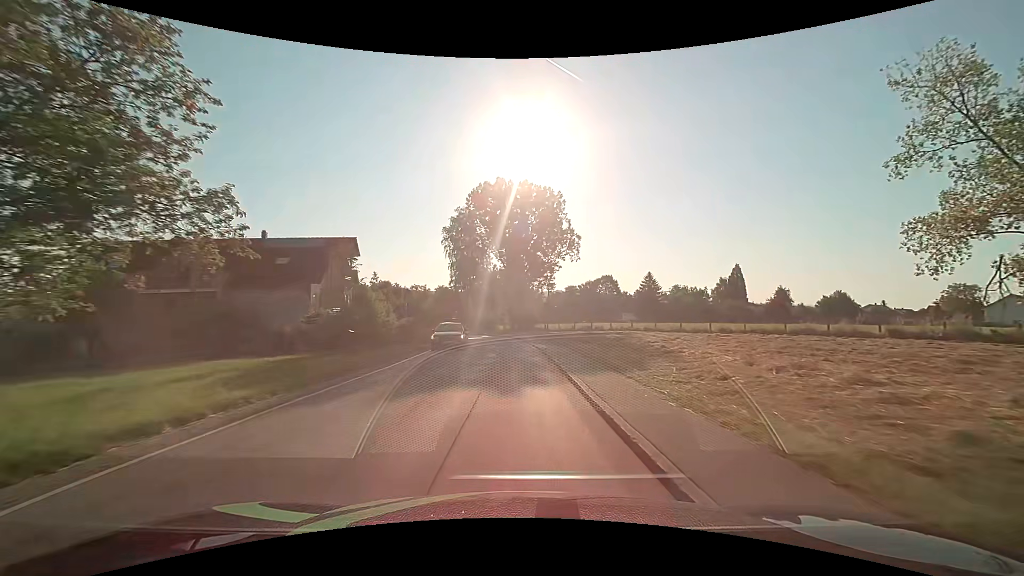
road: secondary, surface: asphalt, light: Day
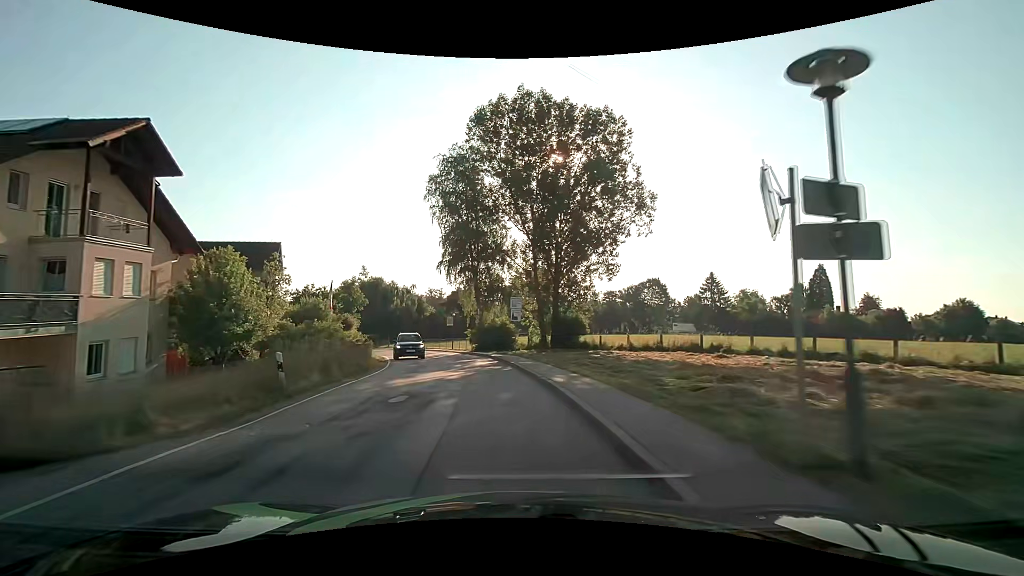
(-0.2, +30.5) m; -3°
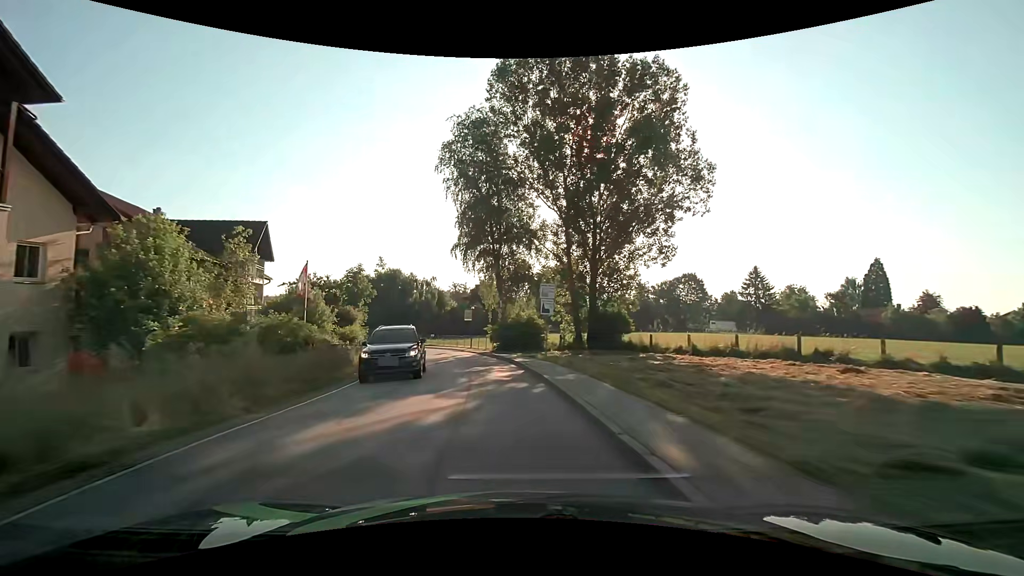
(-0.2, +7.5) m; -3°
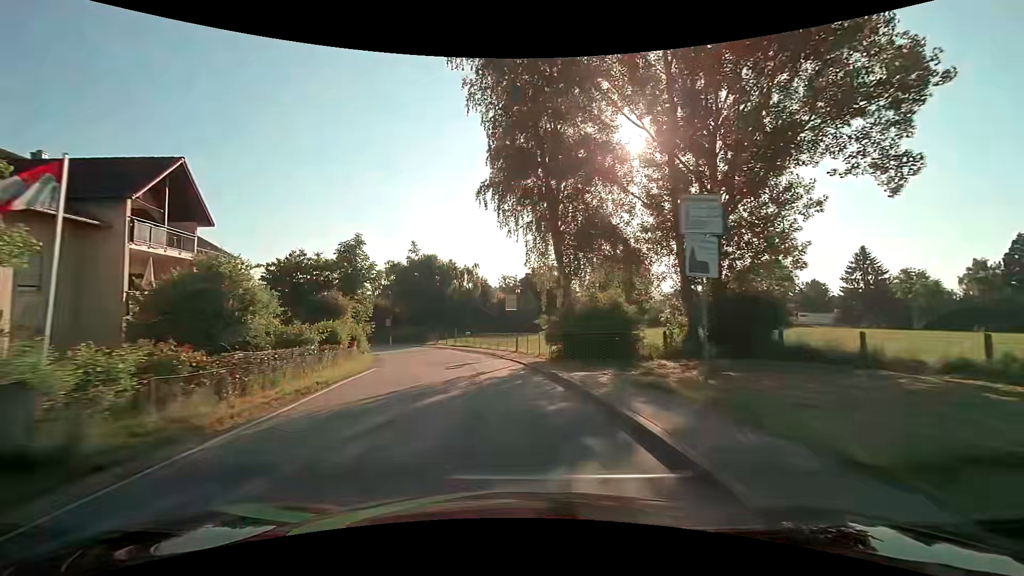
(-0.7, +15.2) m; -6°
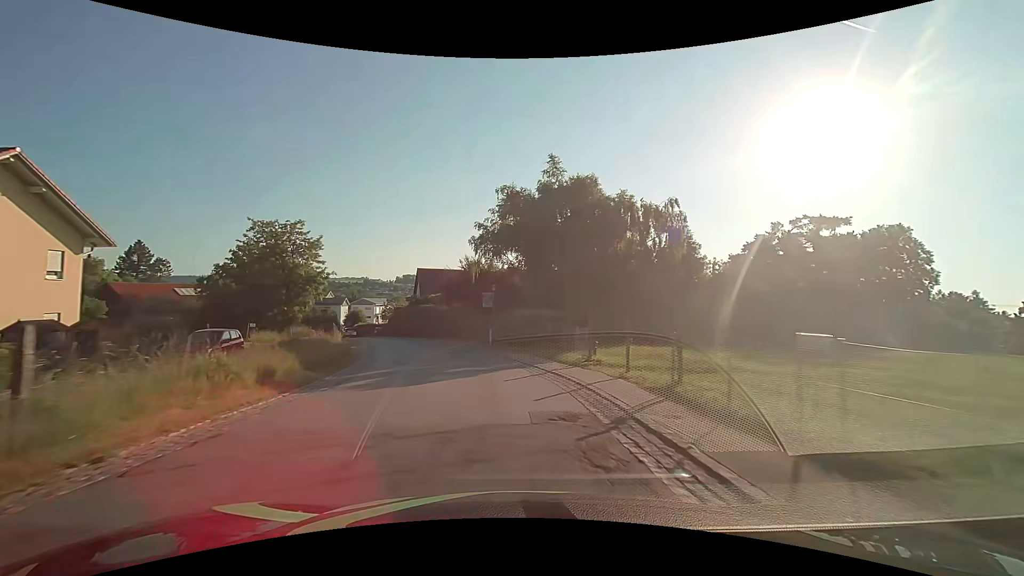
(-5.6, +37.6) m; -17°
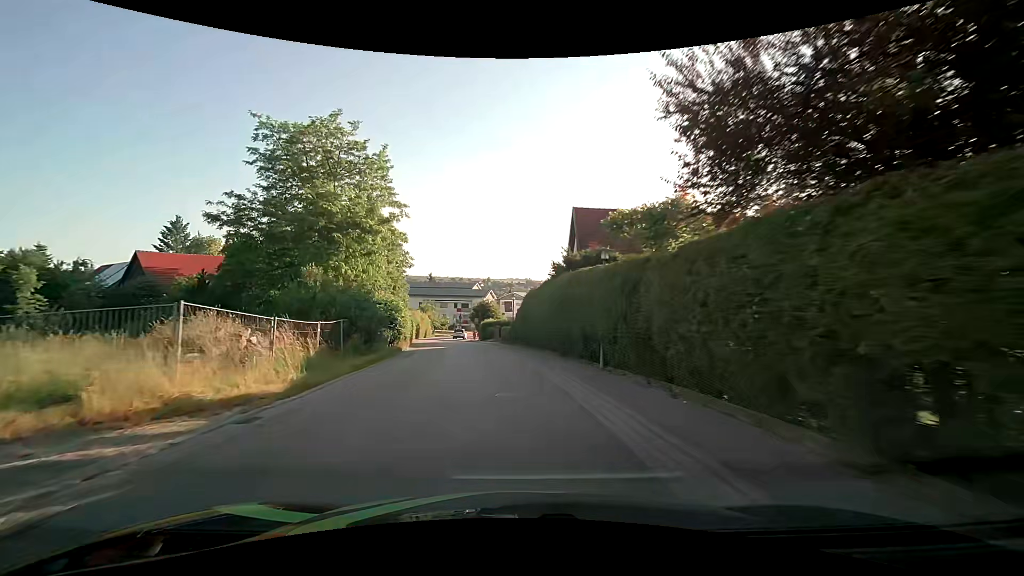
(-6.9, +37.2) m; -19°
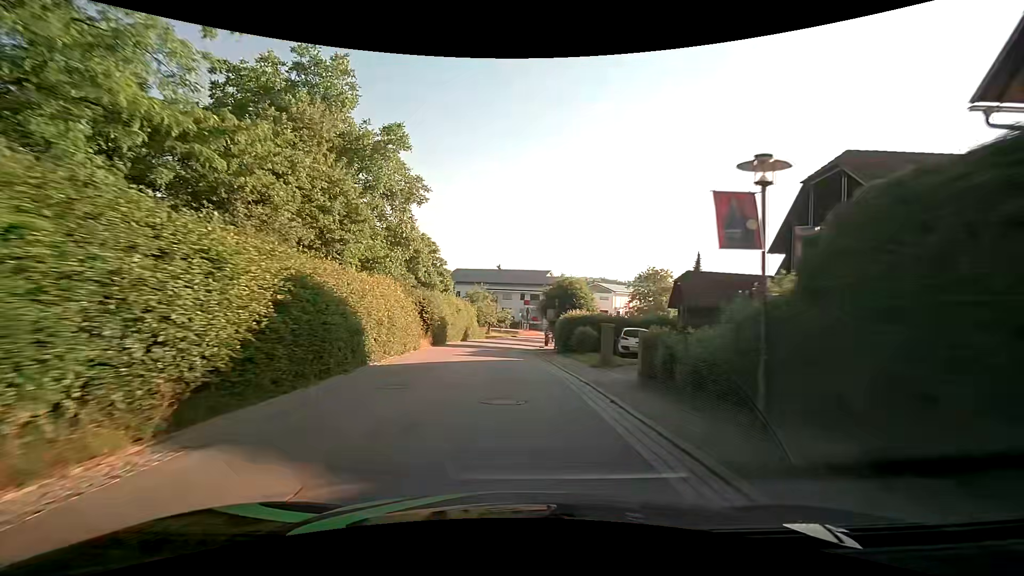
(-2.4, +30.5) m; -8°
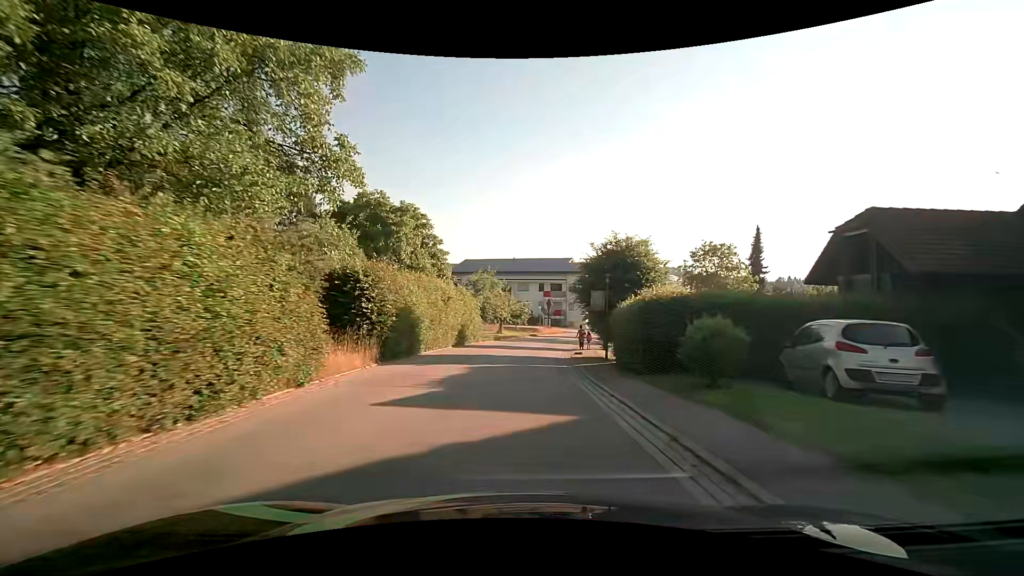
(-0.3, +15.4) m; -2°
(0, +10) (0, +20) (+1, +30) (+2, +40) (+5, +50) (+8, +59) (+13, +68) (+18, +76) (+24, +84) (+31, +92) m
